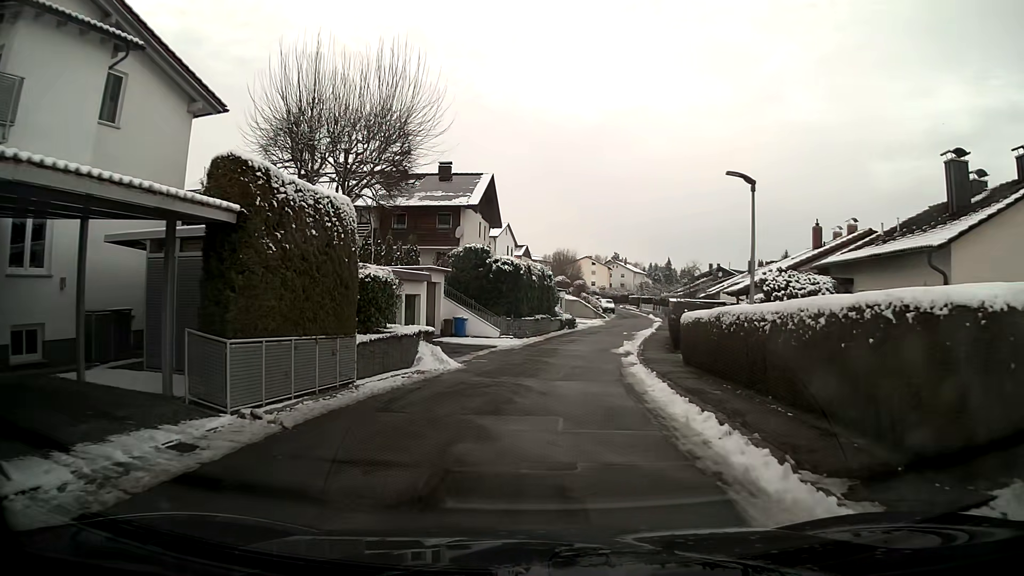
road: residential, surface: asphalt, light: Day
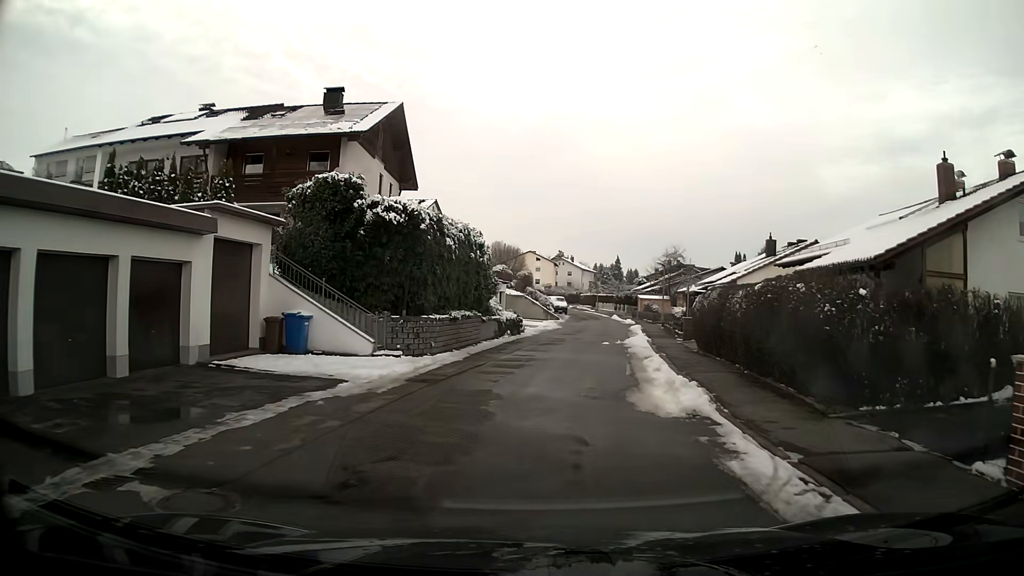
(+0.6, +18.0) m; +4°
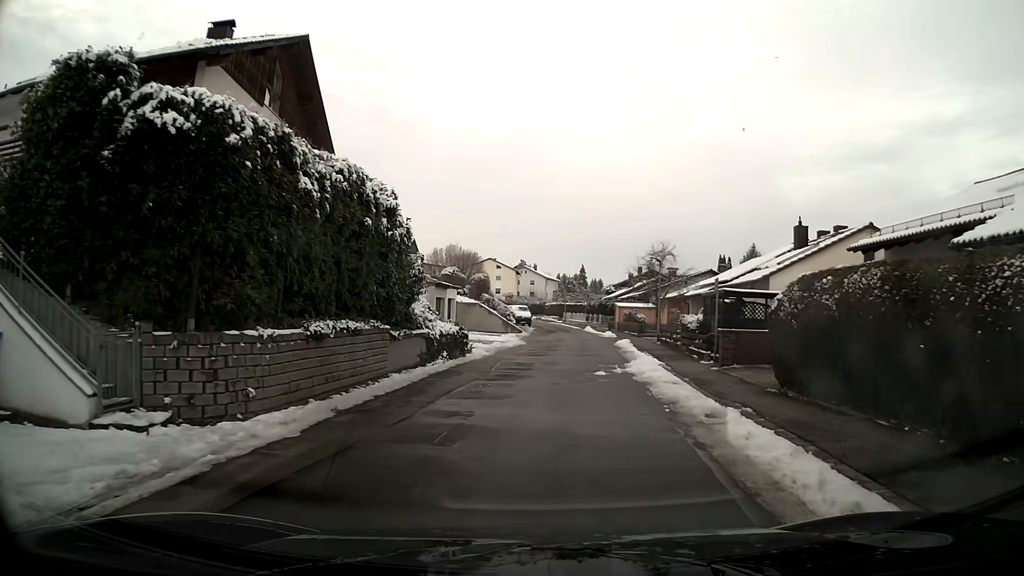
(+0.3, +10.7) m; +4°
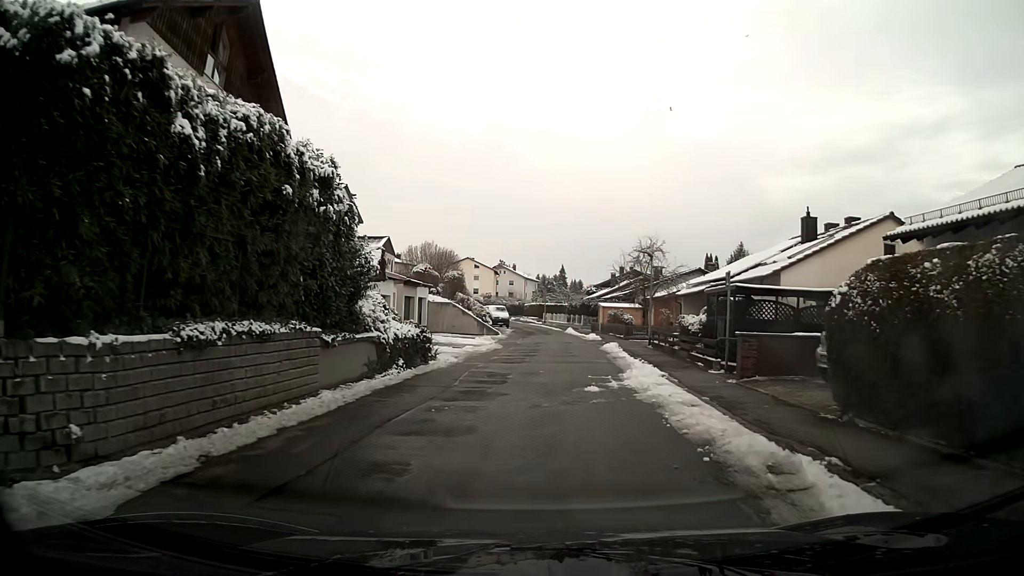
(+0.1, +3.5) m; +2°
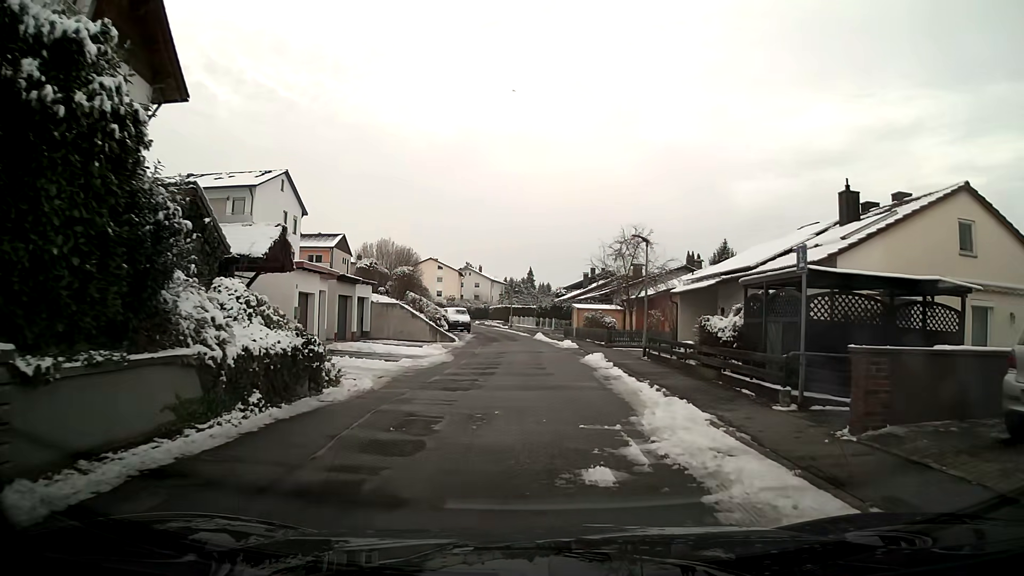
(+0.2, +7.0) m; +2°
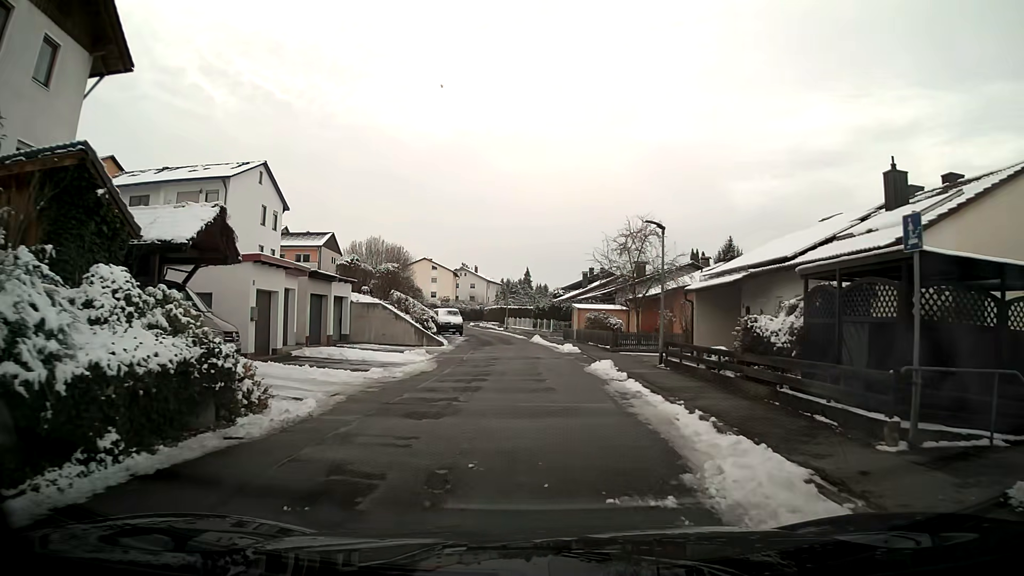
(0.0, +3.6) m; 0°
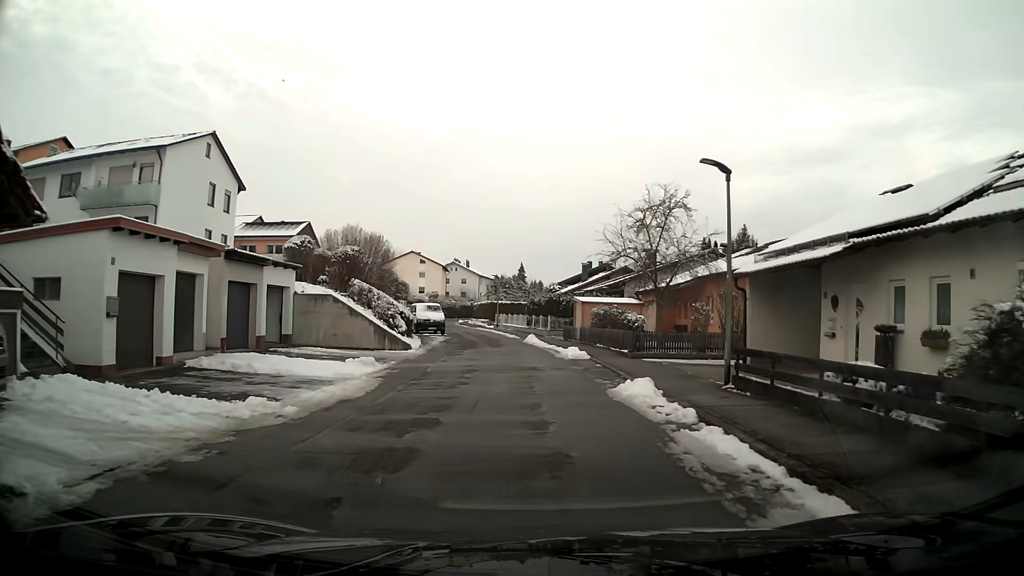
(0.0, +7.4) m; +1°
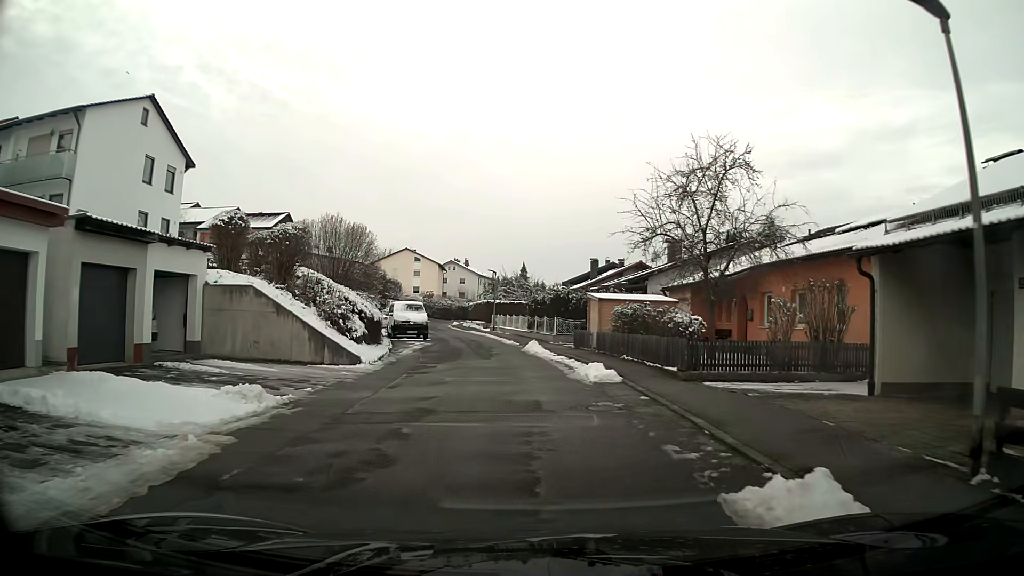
(0.0, +7.8) m; -1°
(0, +10) (-1, +20) (-2, +30) (-4, +40) (-6, +49) (-8, +59) (-9, +69) (-9, +79) (-9, +89) (-8, +99) m
